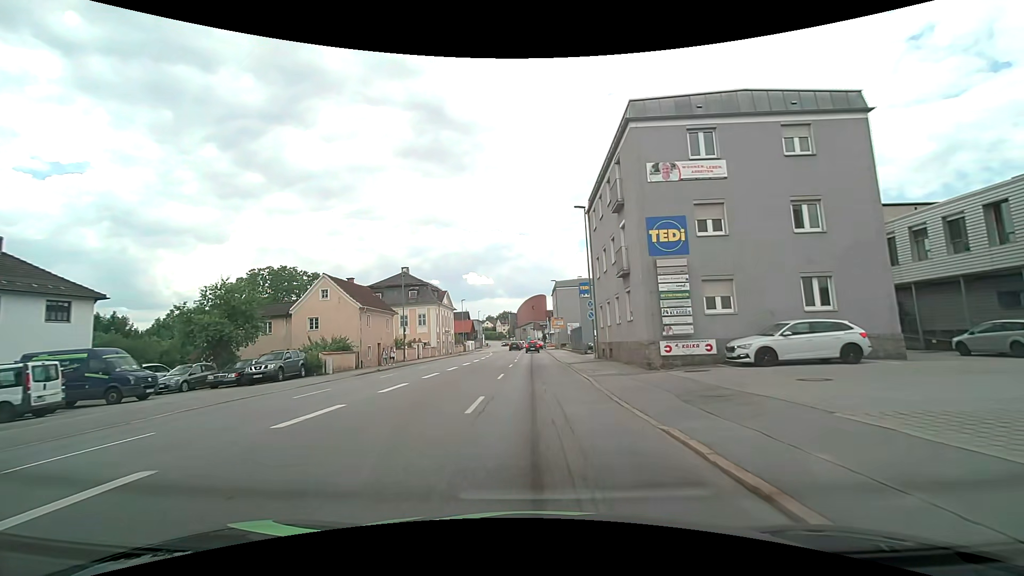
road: tertiary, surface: asphalt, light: Day
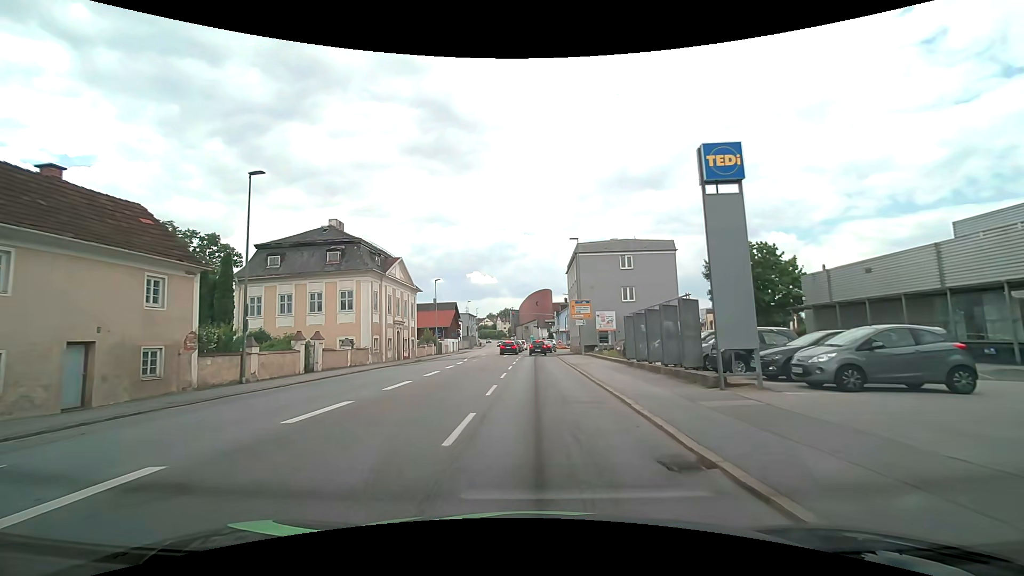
(-0.1, +29.8) m; 0°
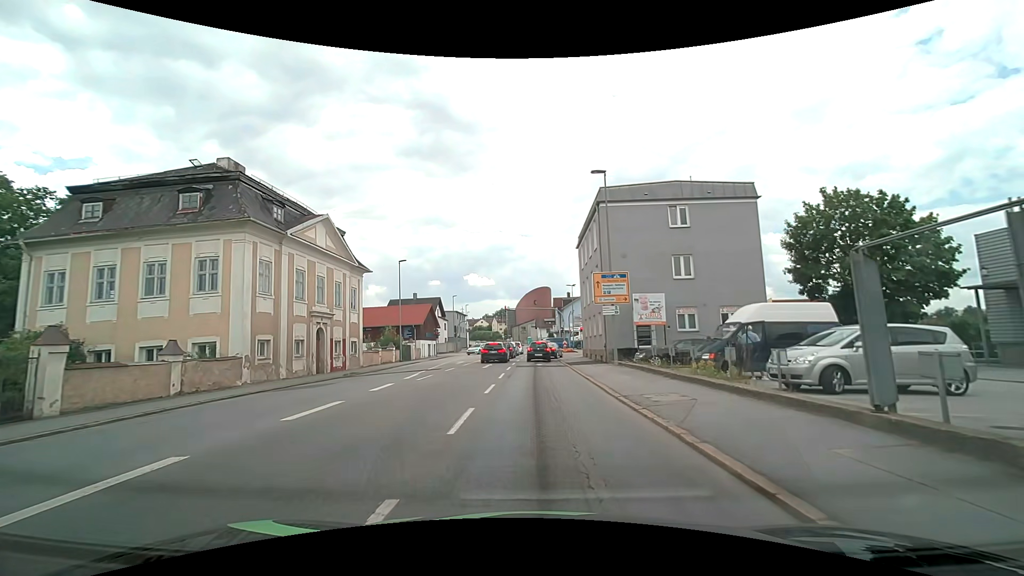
(-0.1, +17.0) m; 0°
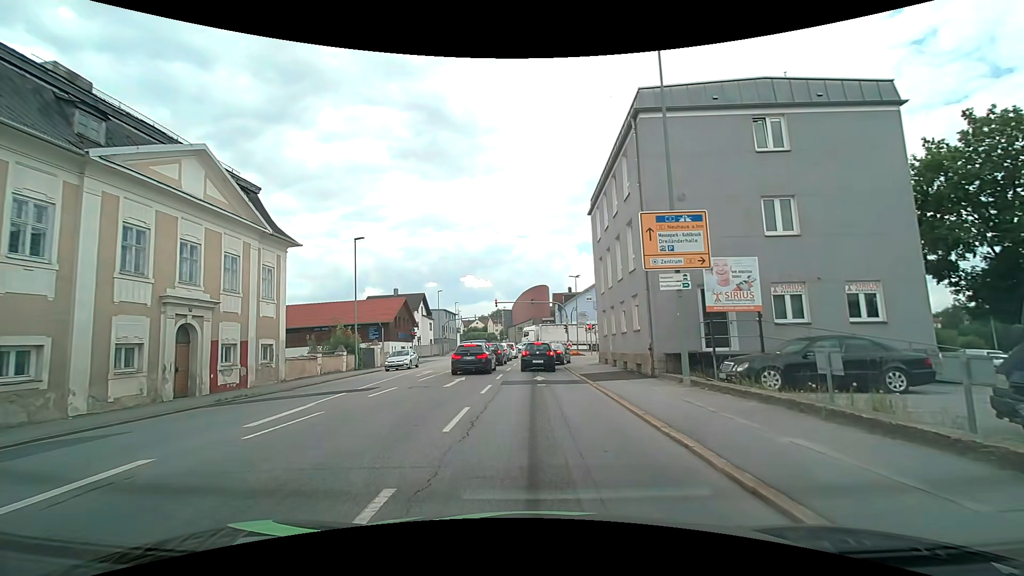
(+0.1, +11.6) m; +1°
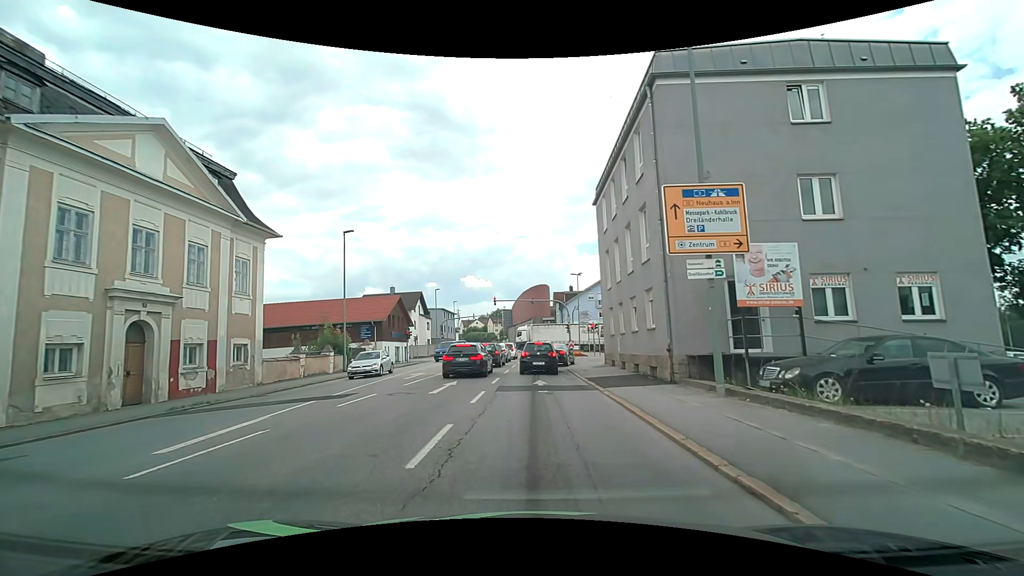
(0.0, +2.3) m; -1°
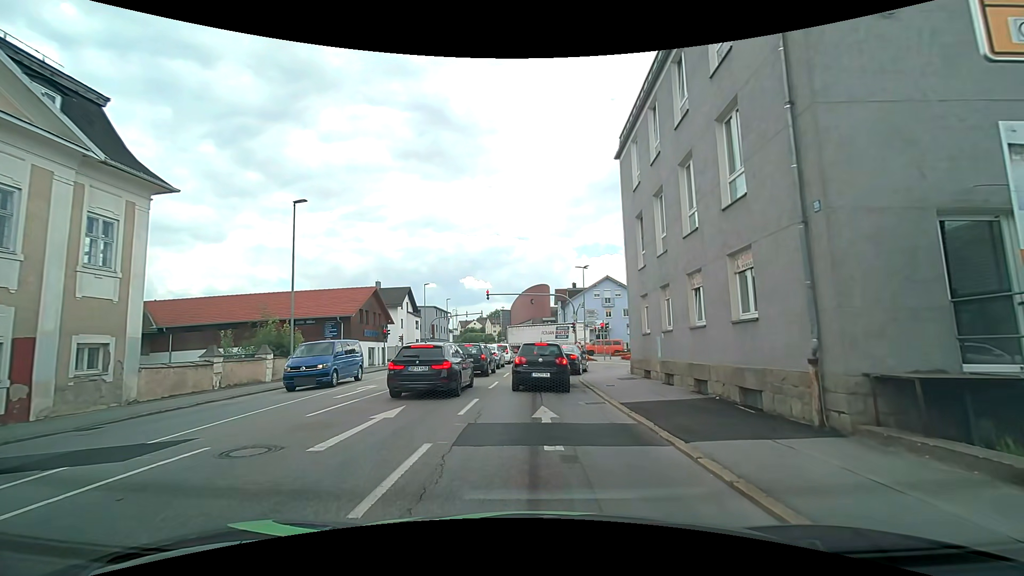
(0.0, +7.6) m; -1°
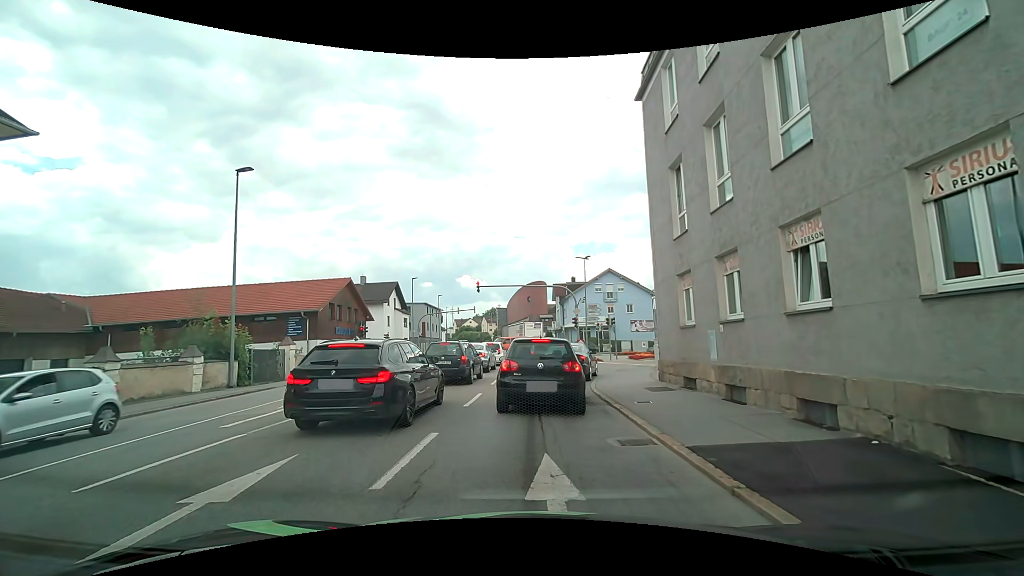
(+0.1, +5.0) m; -1°
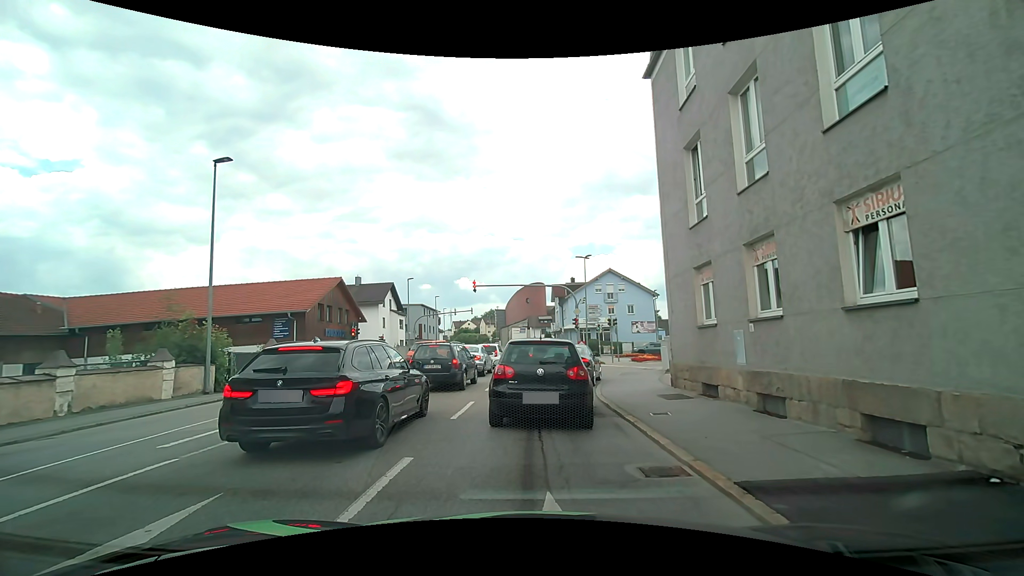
(0.0, +1.5) m; 0°
